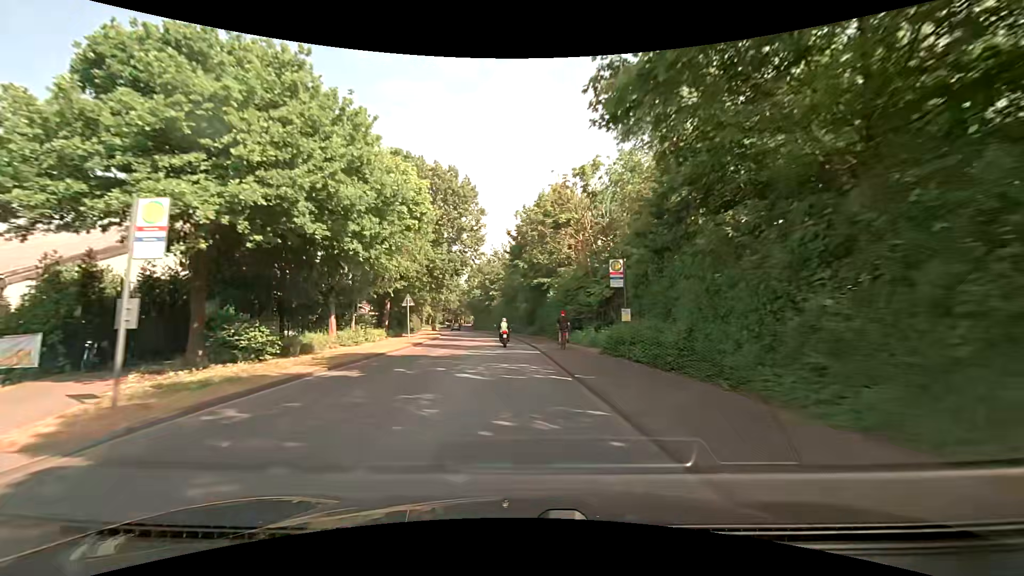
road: tertiary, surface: asphalt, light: Day
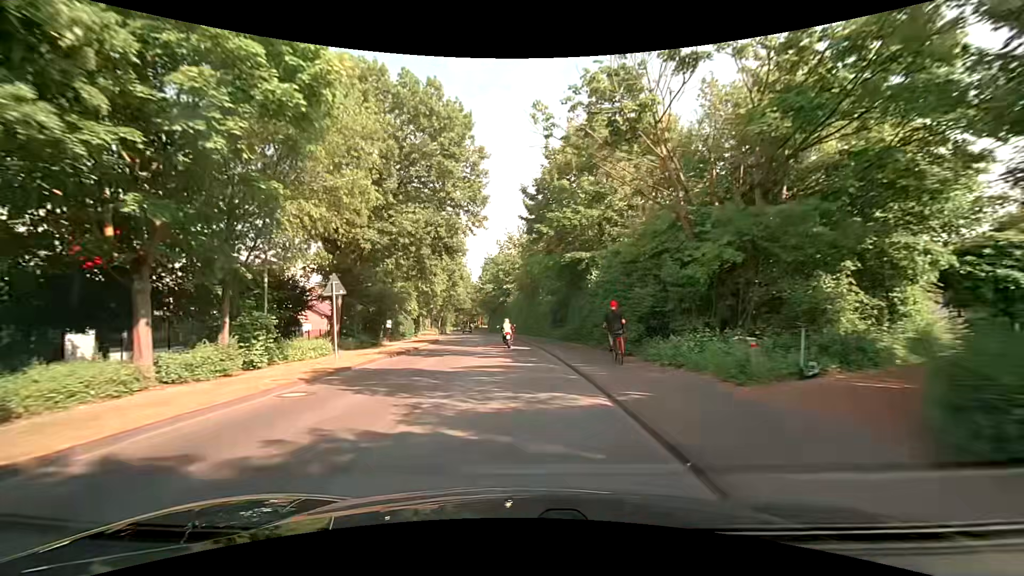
(-0.3, +15.4) m; -2°
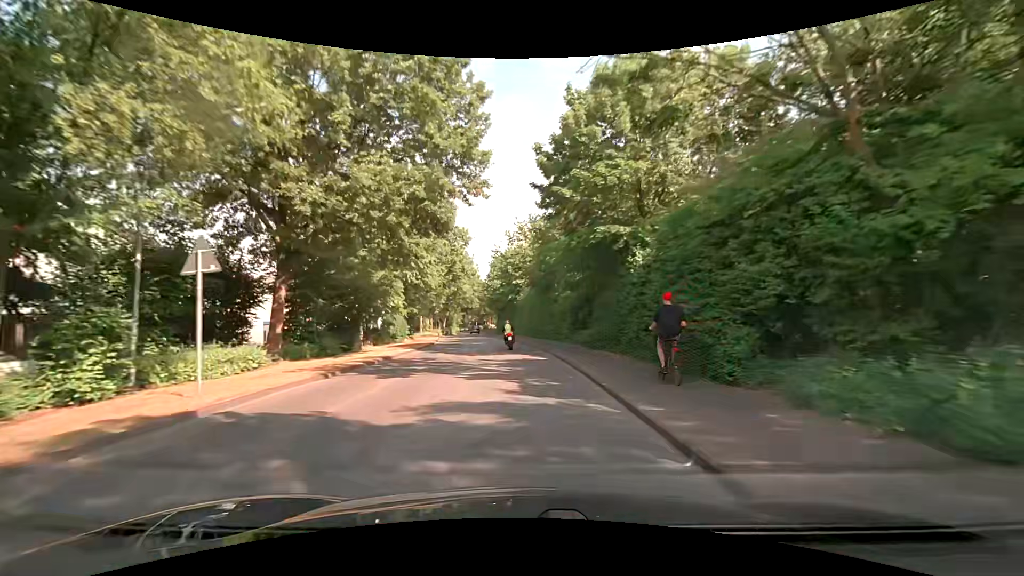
(-0.1, +7.7) m; -1°
(0, +10) (-1, +20) (-1, +30) (-2, +40) (-4, +50) (-5, +60) (-6, +70) (-8, +80) (-9, +89) (-10, +99) m
